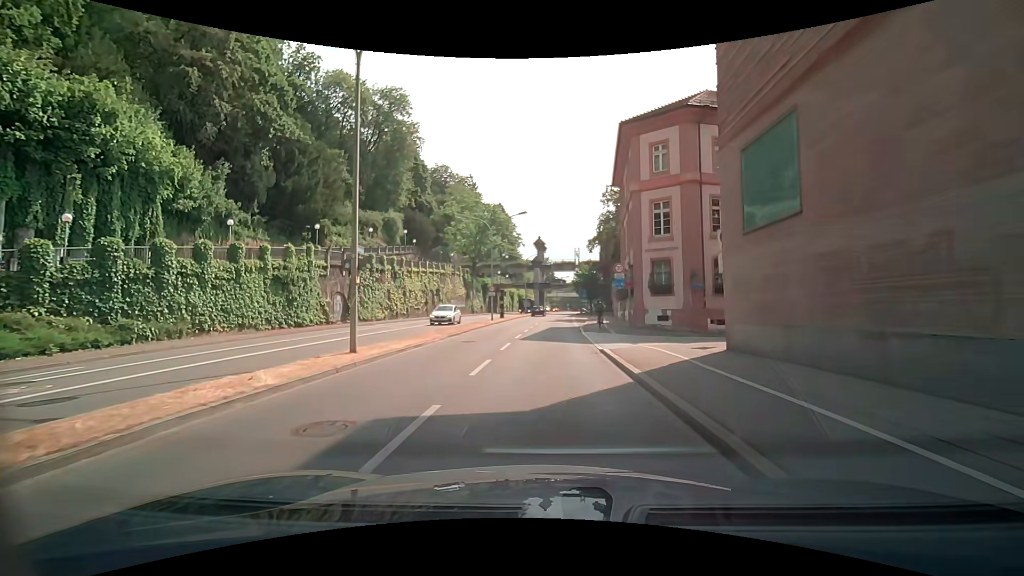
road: primary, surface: asphalt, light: Day
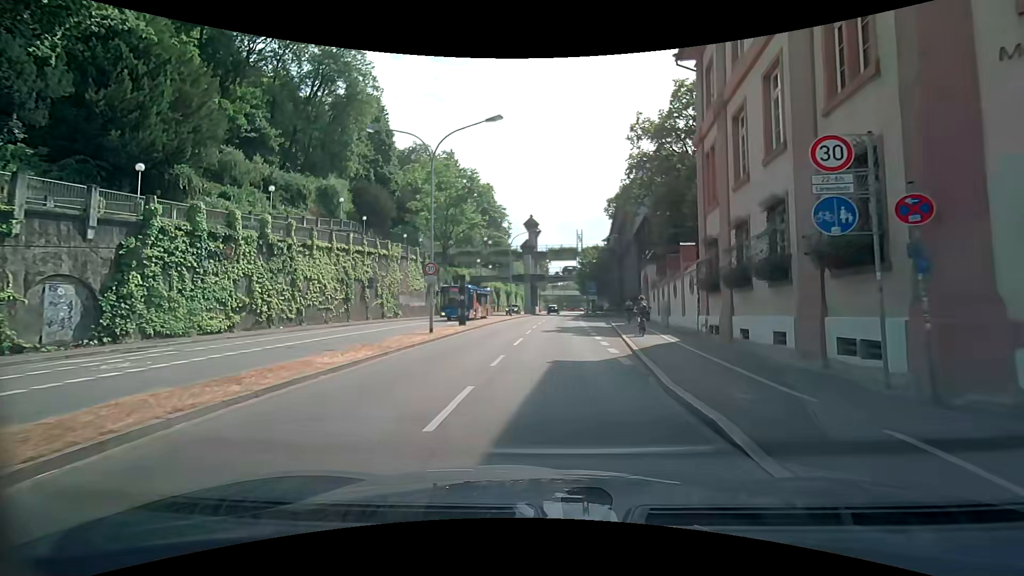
(-0.1, +22.5) m; 0°
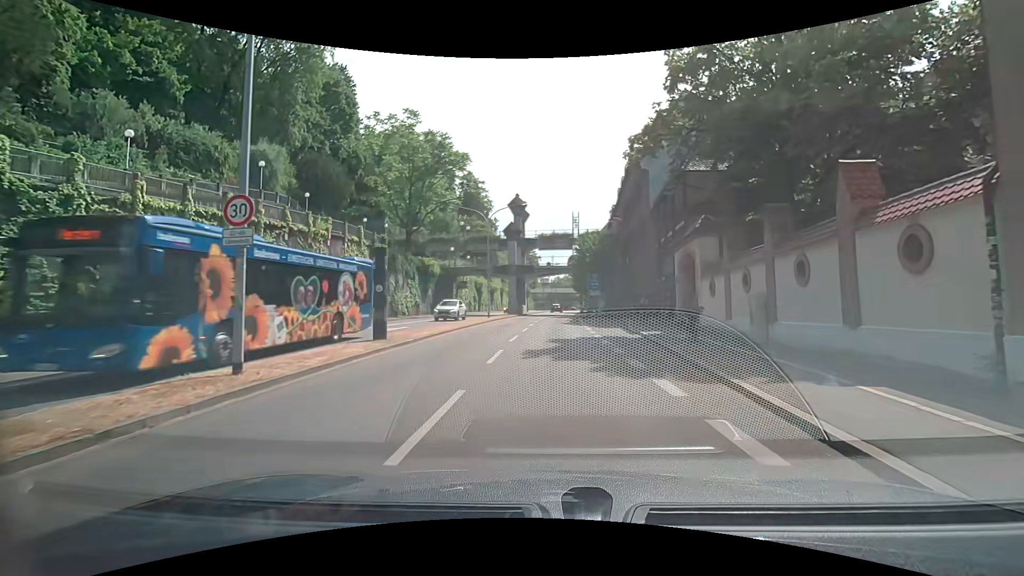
(+0.1, +13.5) m; +2°
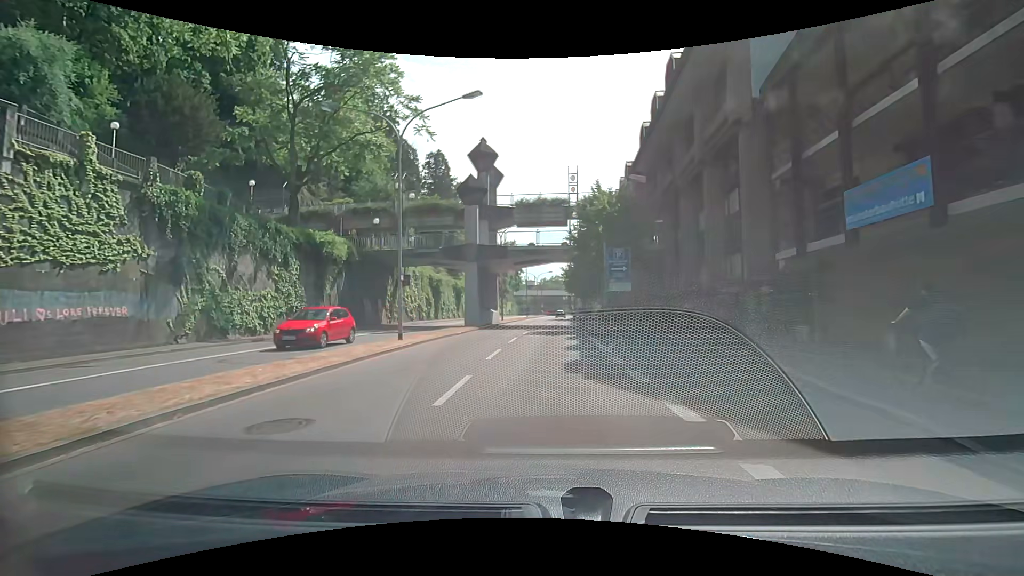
(+0.2, +22.5) m; +1°
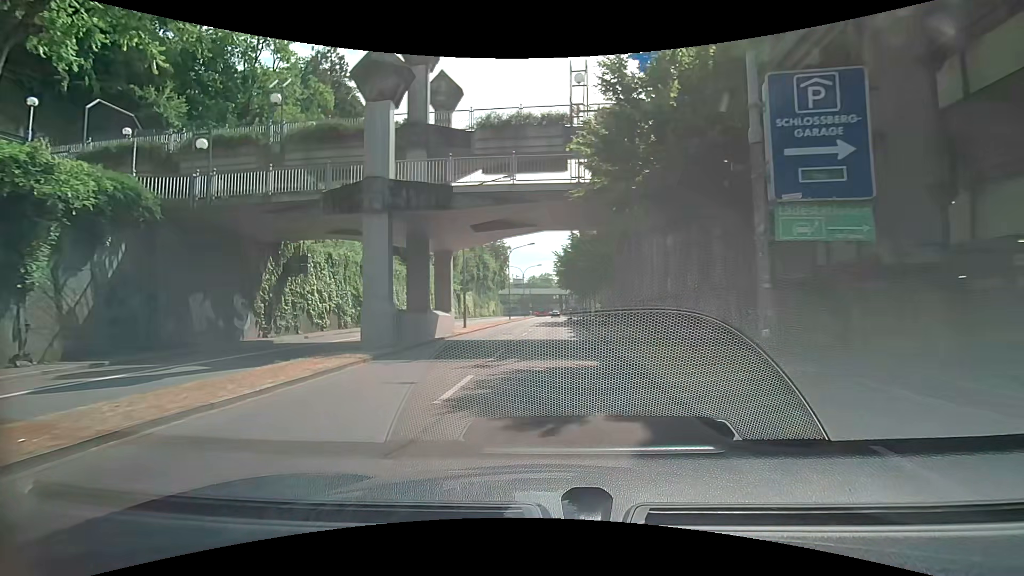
(+0.2, +17.9) m; +1°
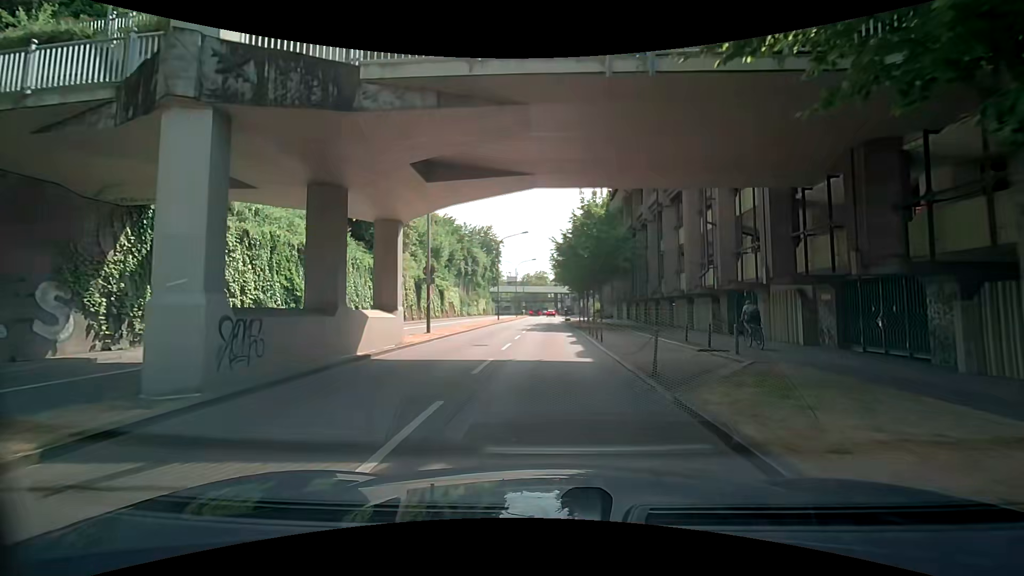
(0.0, +8.9) m; +1°
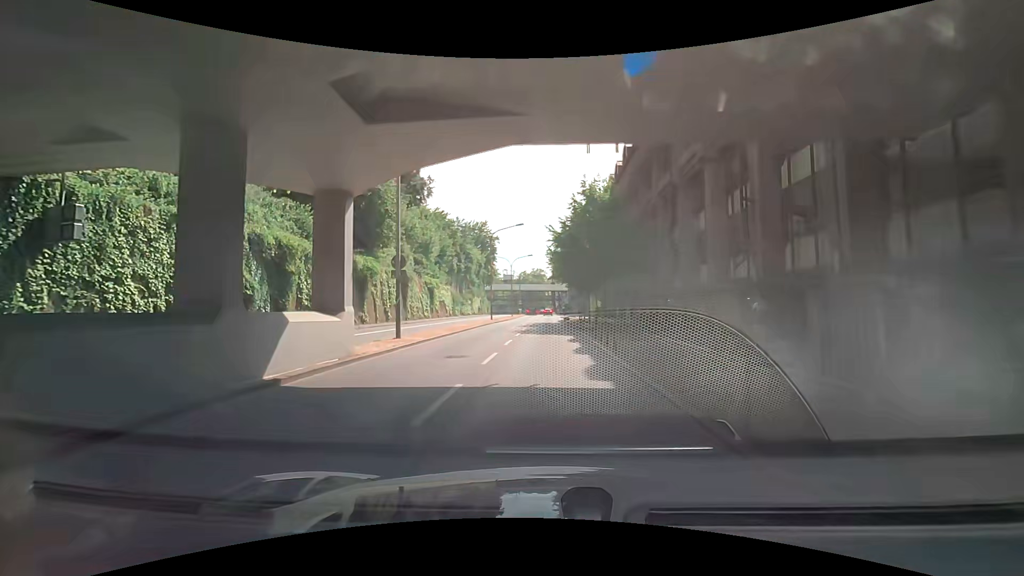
(0.0, +4.5) m; 0°
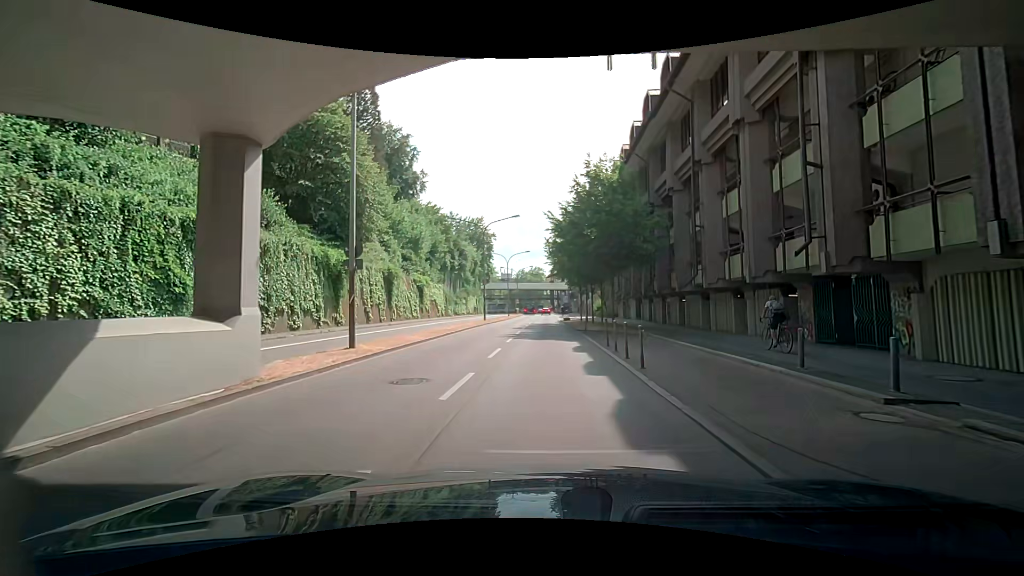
(0.0, +4.5) m; 0°
